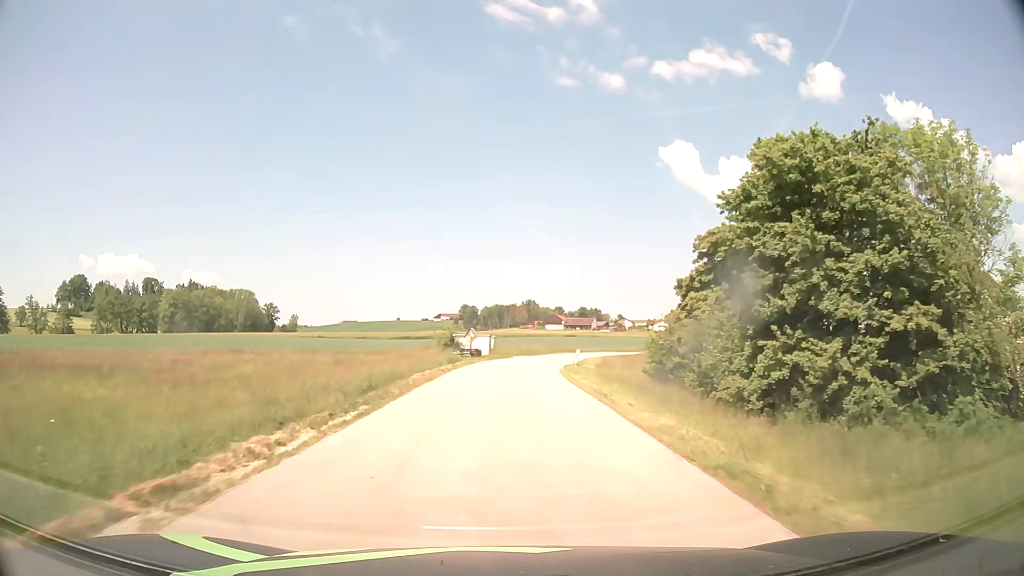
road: unclassified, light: Day
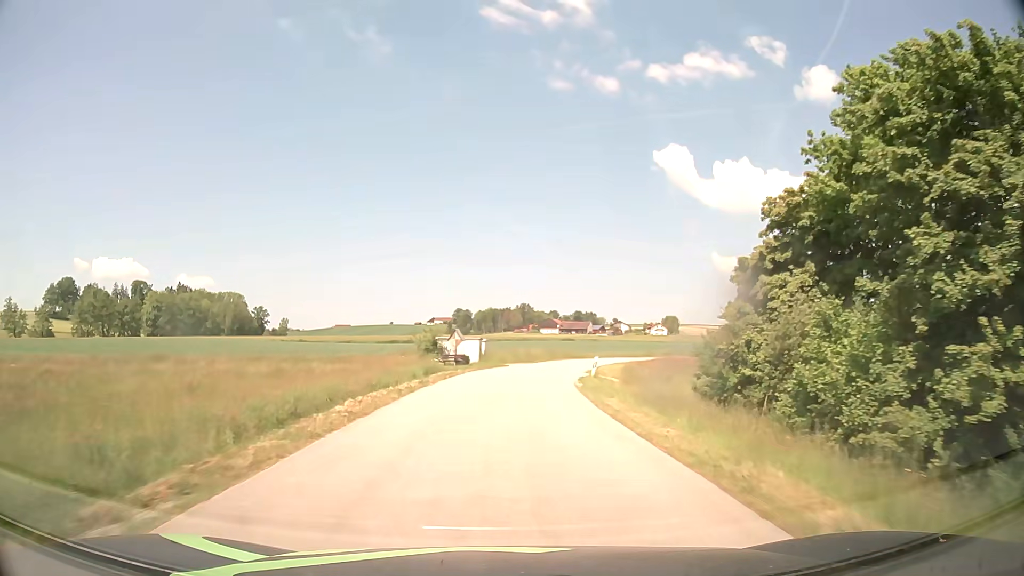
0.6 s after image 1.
(0.0, +9.6) m; 0°
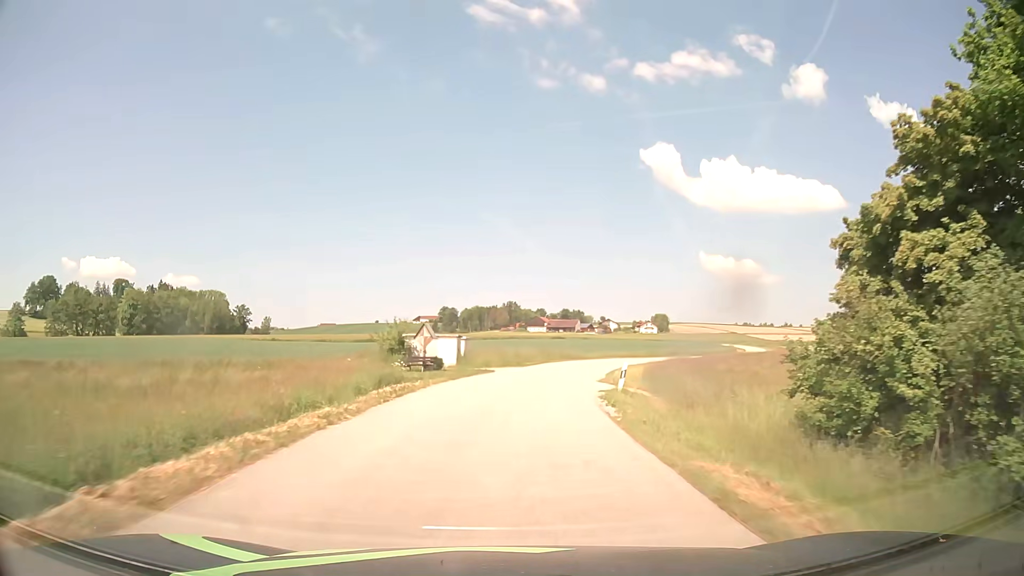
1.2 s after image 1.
(+0.1, +9.5) m; +1°
(0, +10) (+1, +20) (+2, +30) (+4, +40) (+7, +49) (+11, +58) (+16, +67) (+21, +76) (+26, +84) (+32, +93) m
